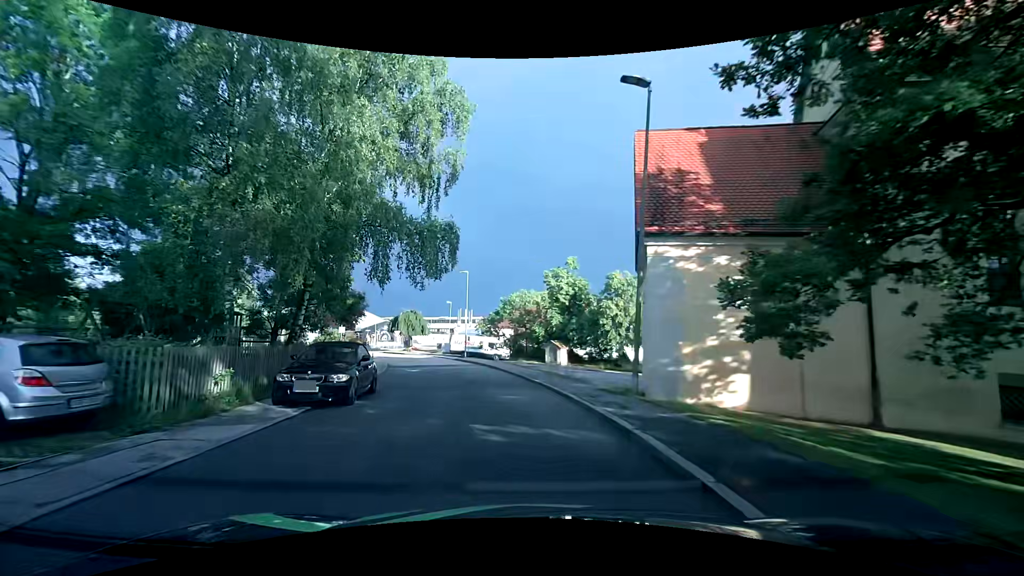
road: residential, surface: asphalt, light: Day
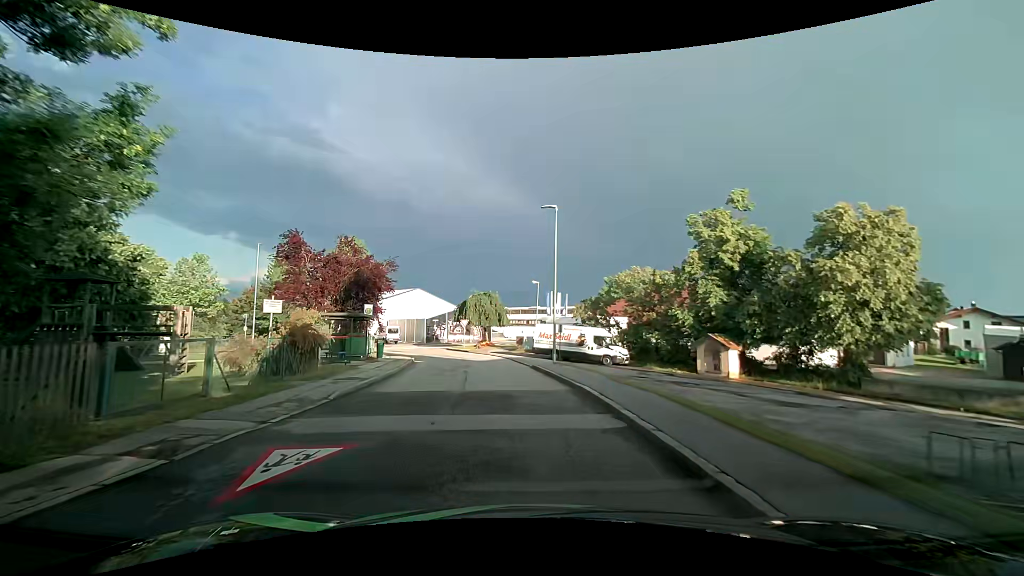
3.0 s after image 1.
(-1.8, +21.3) m; -11°
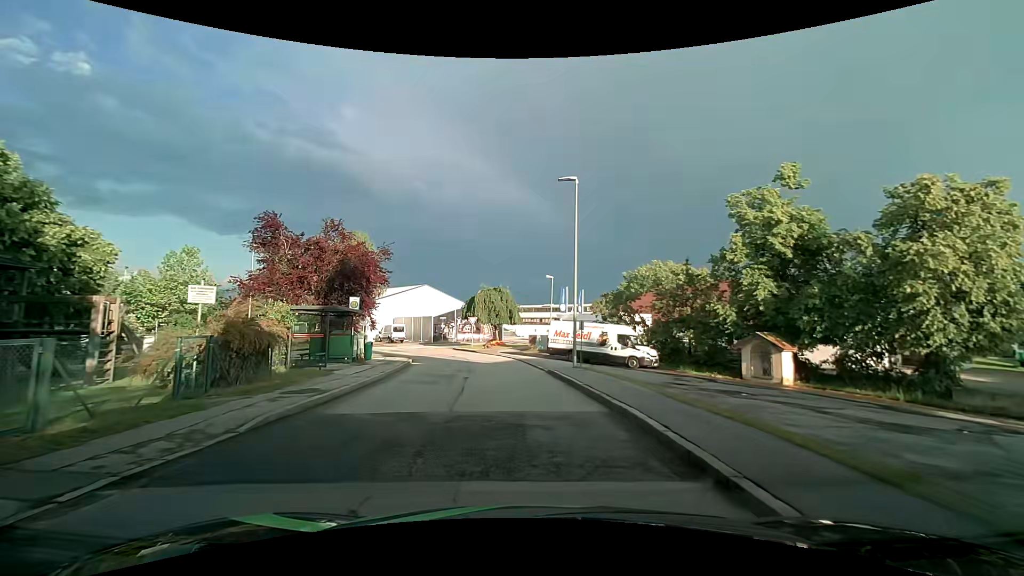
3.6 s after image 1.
(0.0, +4.2) m; -1°
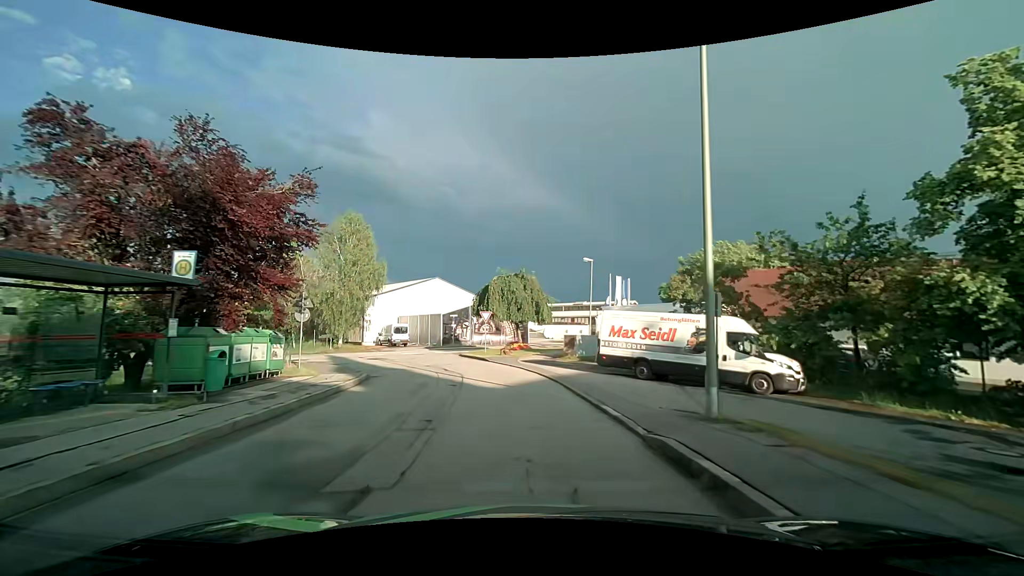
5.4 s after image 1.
(-0.3, +13.0) m; -3°
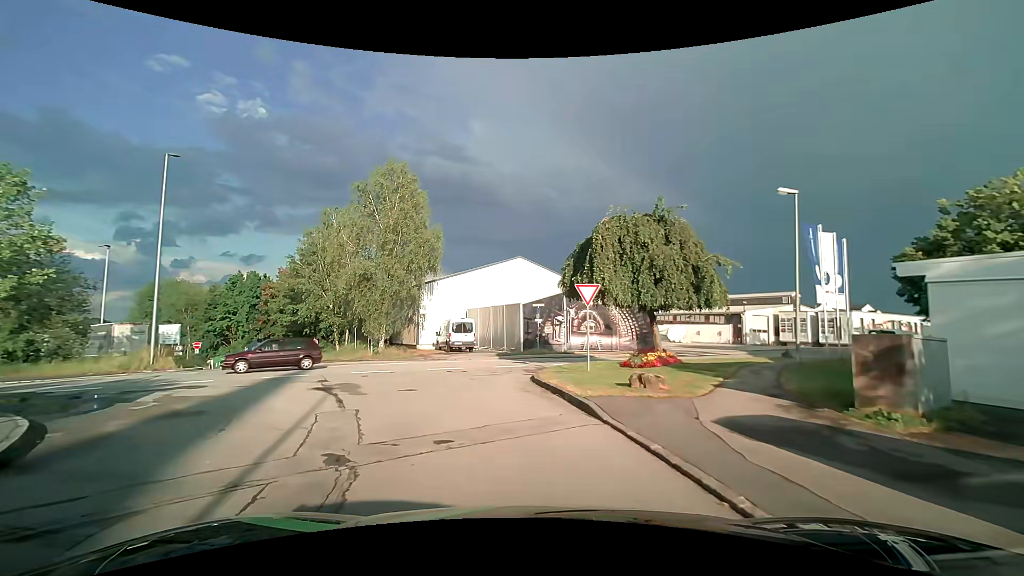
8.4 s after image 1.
(-1.2, +18.8) m; -11°
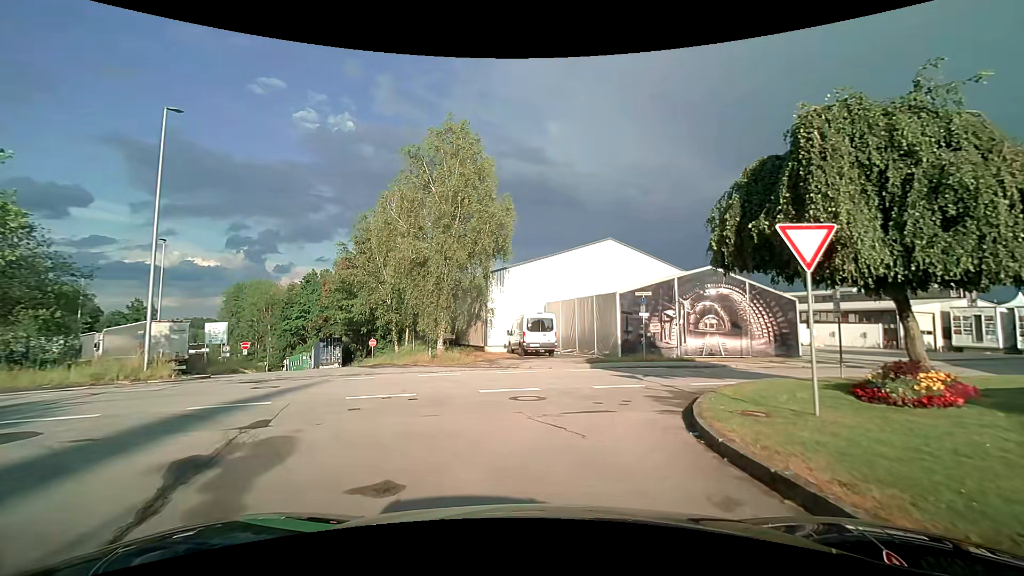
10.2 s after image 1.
(-0.8, +8.4) m; -10°
